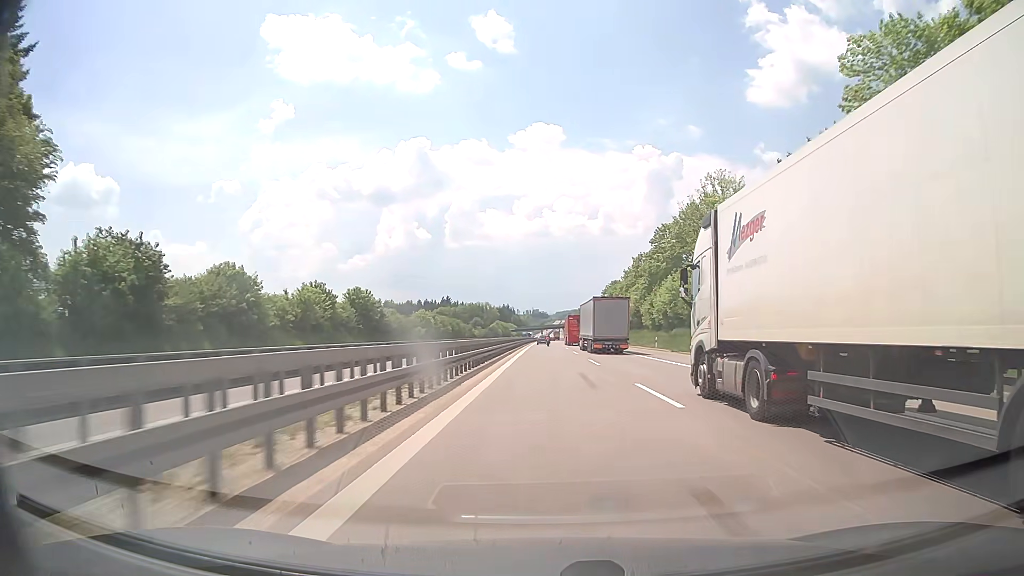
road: motorway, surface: concrete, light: Day
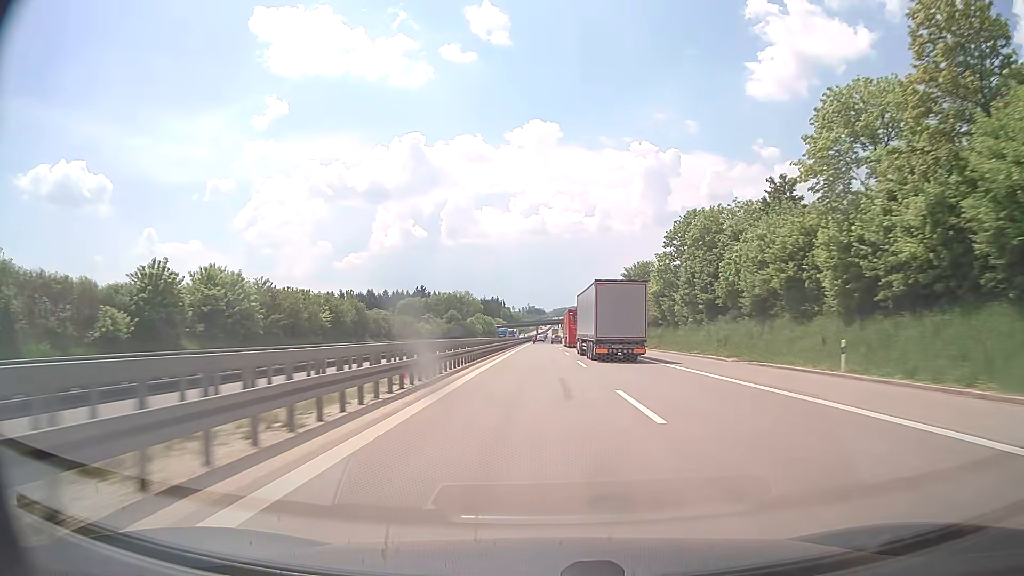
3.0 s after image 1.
(+0.6, +92.2) m; 0°
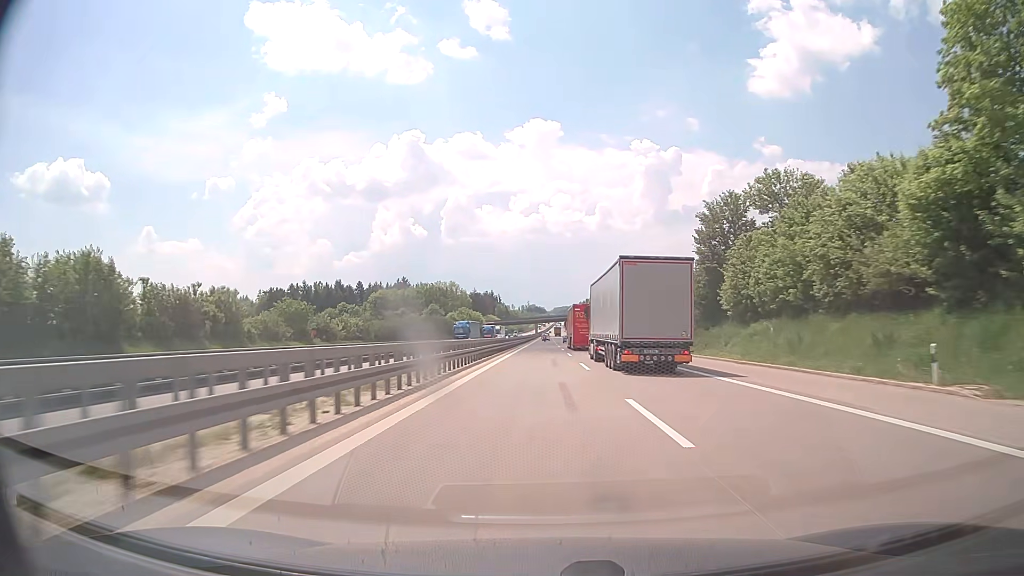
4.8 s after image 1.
(-0.1, +56.1) m; 0°
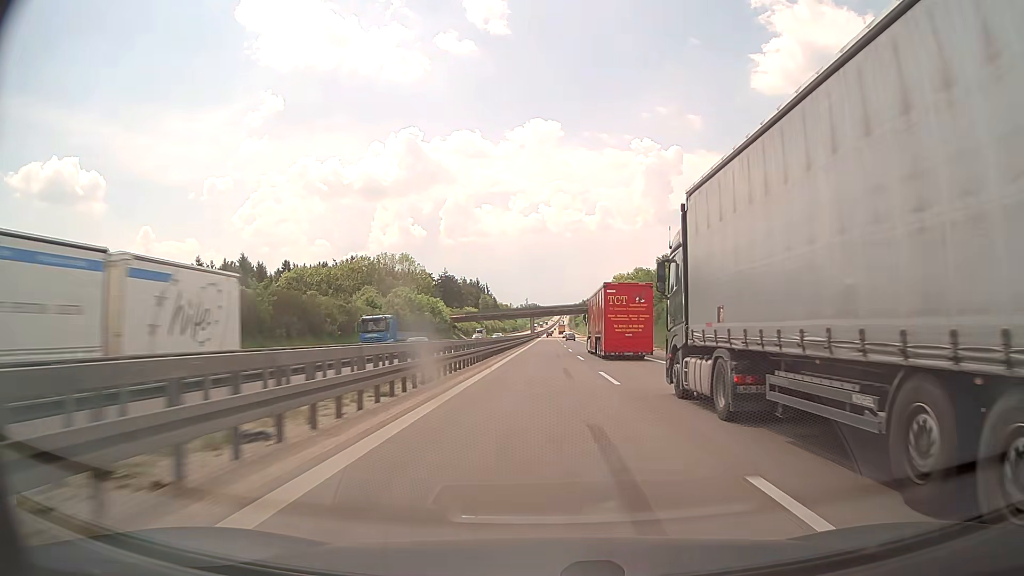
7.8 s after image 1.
(-0.3, +98.3) m; 0°
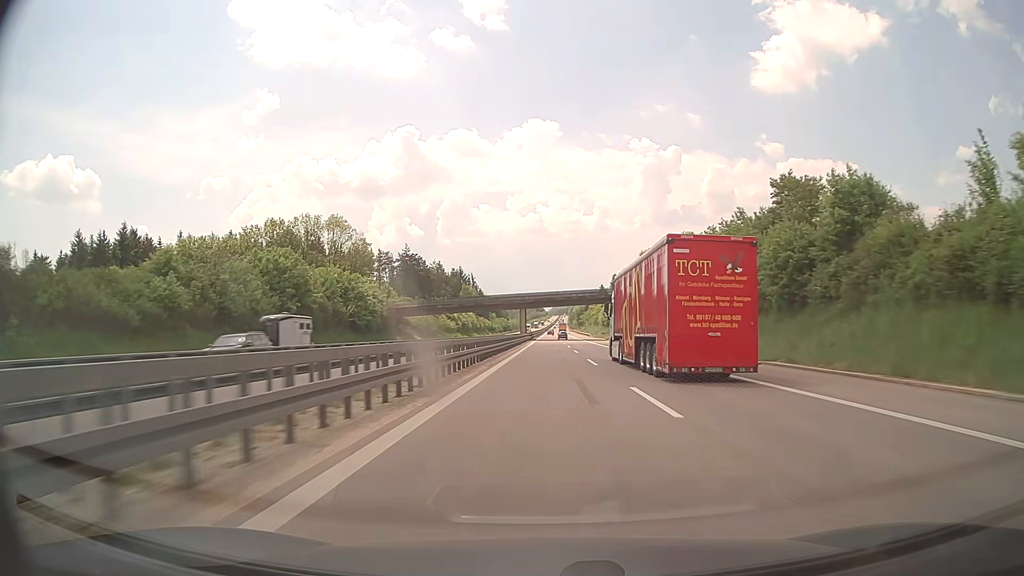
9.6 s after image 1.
(+0.1, +61.4) m; 0°
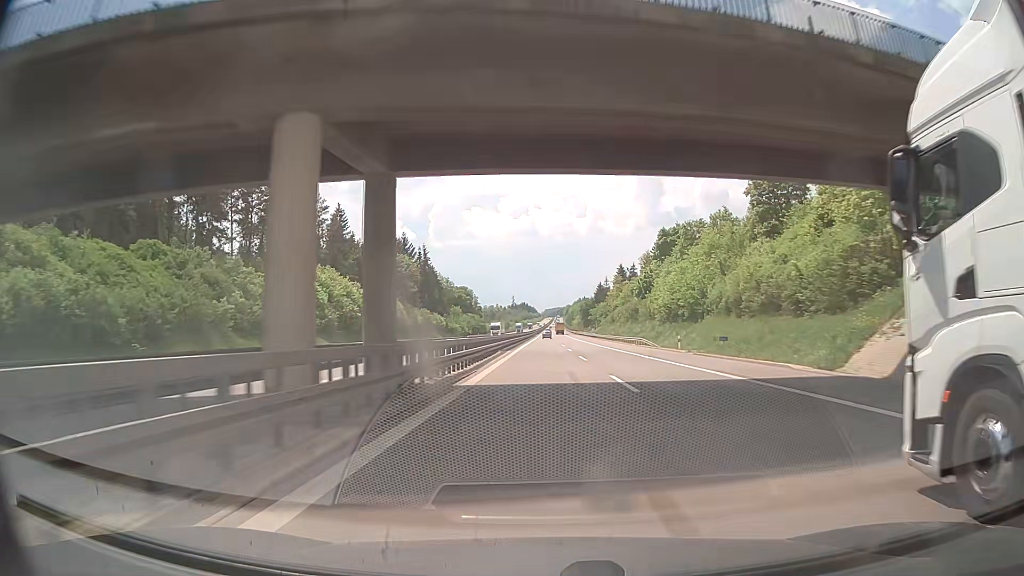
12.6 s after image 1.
(+0.5, +103.2) m; +1°
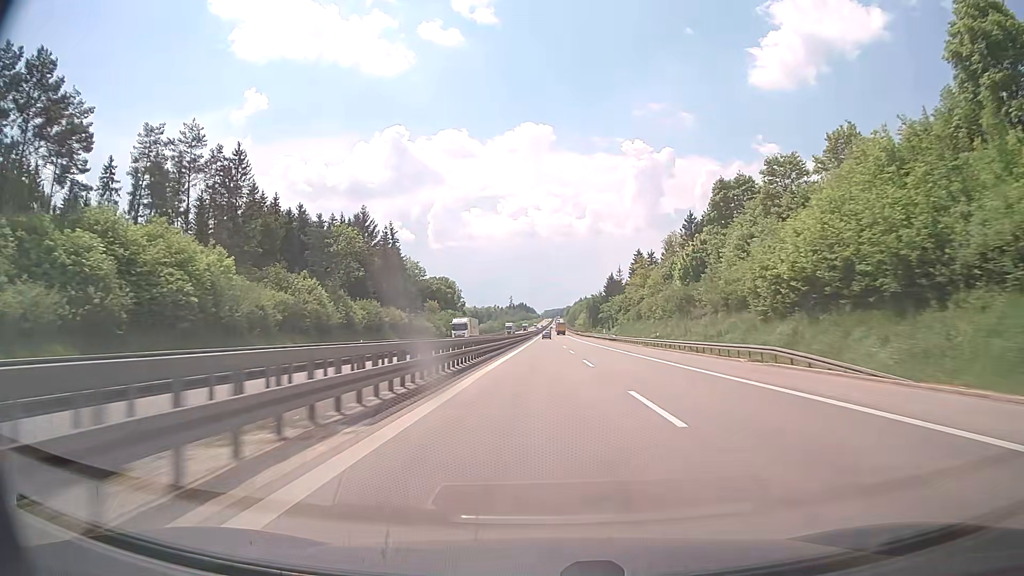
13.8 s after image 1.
(0.0, +41.5) m; 0°
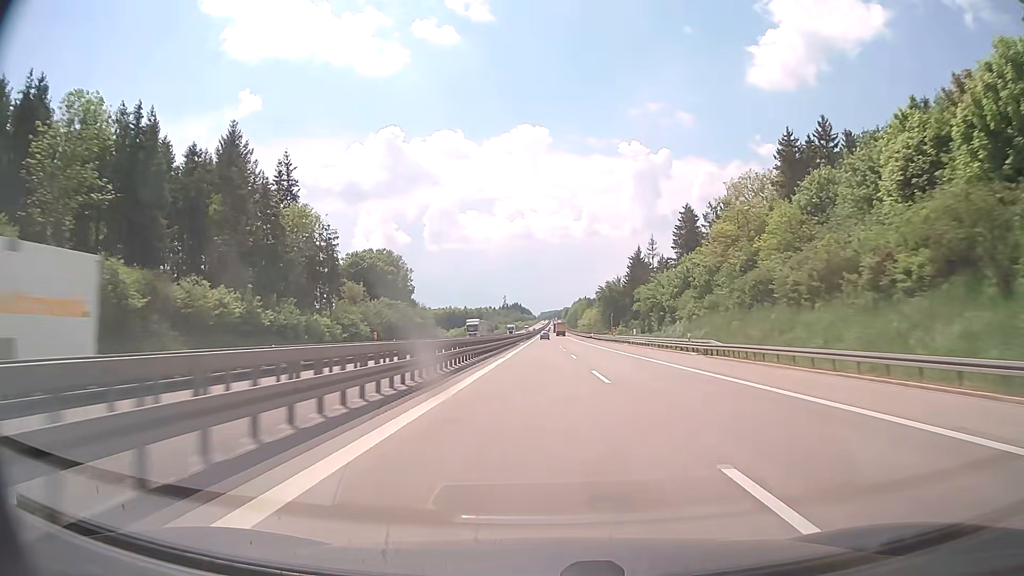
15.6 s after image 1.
(+0.2, +62.9) m; 0°
(0, +10) (0, +20) (0, +30) (0, +40) (0, +50) (0, +60) (0, +70) (0, +80) (0, +90) (0, +100) m
